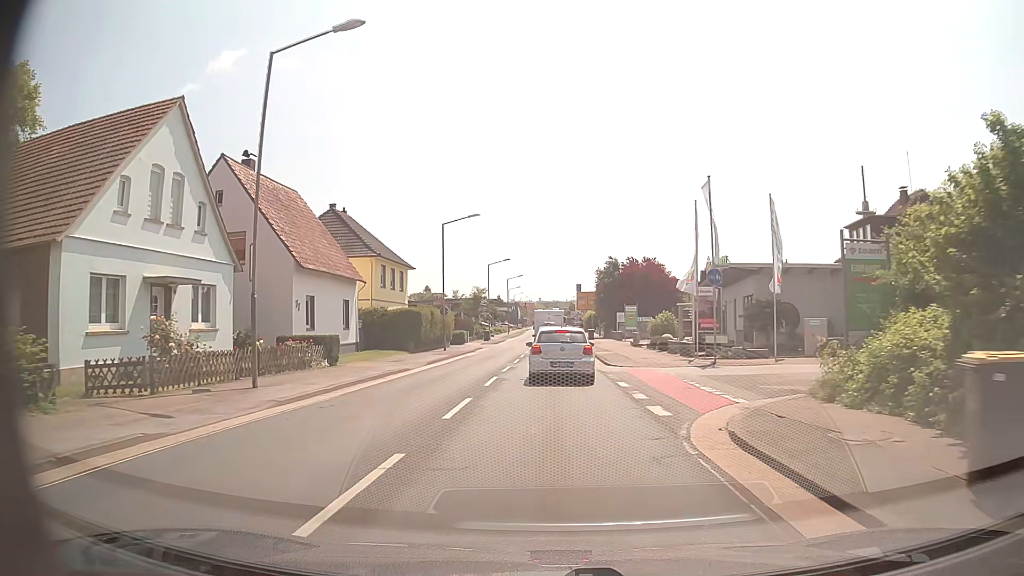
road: secondary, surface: asphalt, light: Day
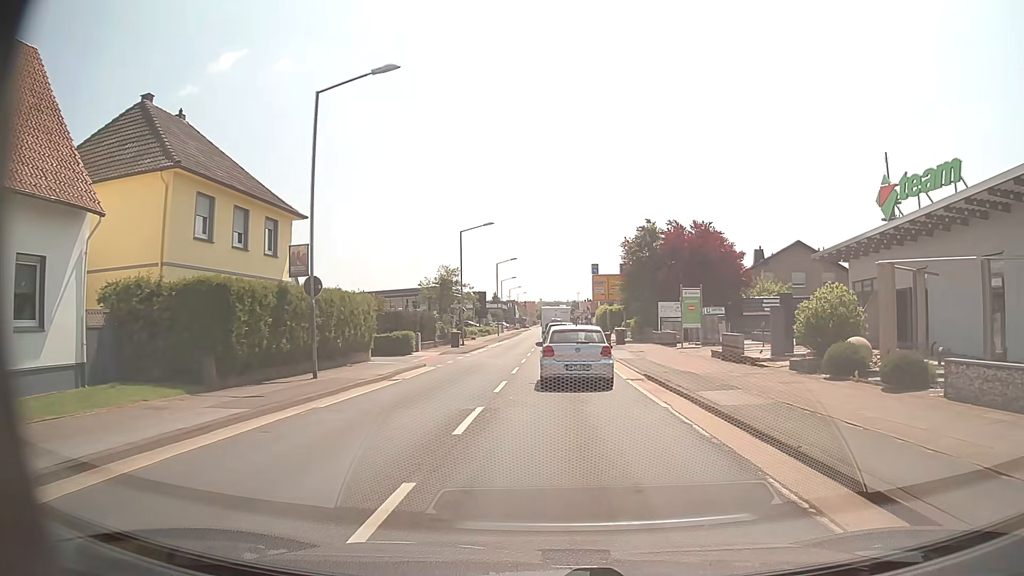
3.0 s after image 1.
(-0.1, +25.6) m; +1°
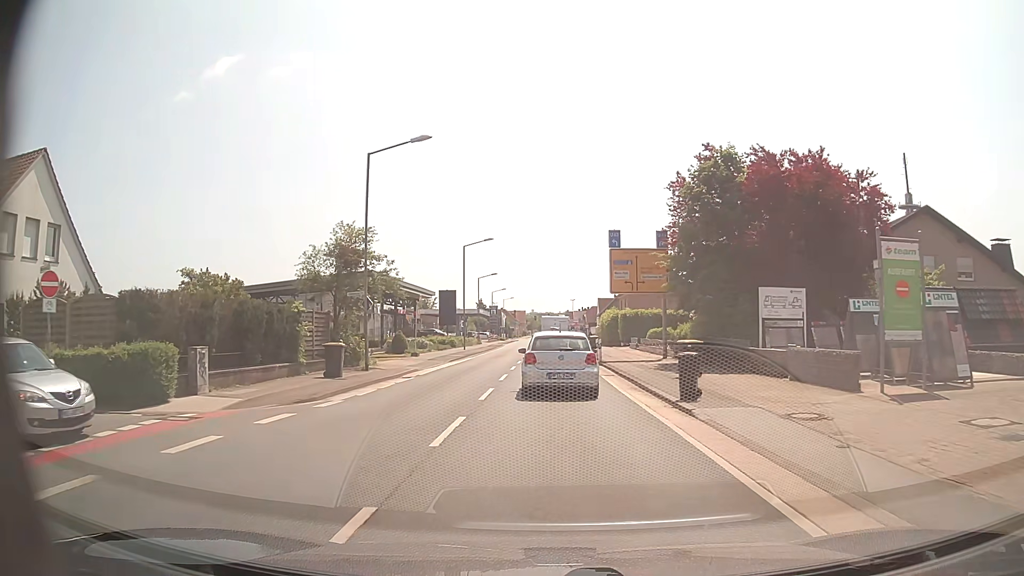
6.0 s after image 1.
(+0.1, +24.6) m; 0°
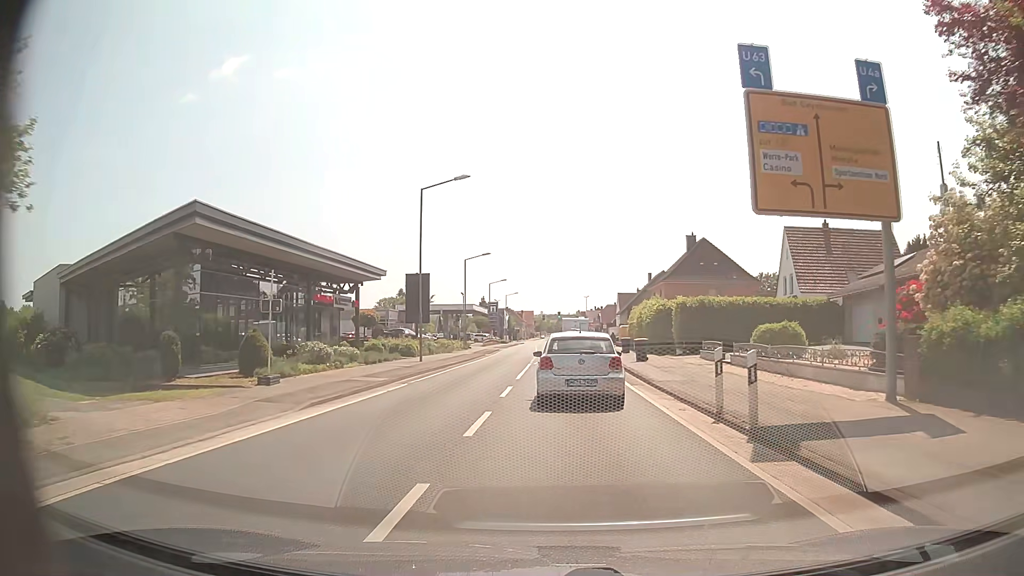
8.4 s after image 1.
(-0.3, +23.3) m; -1°
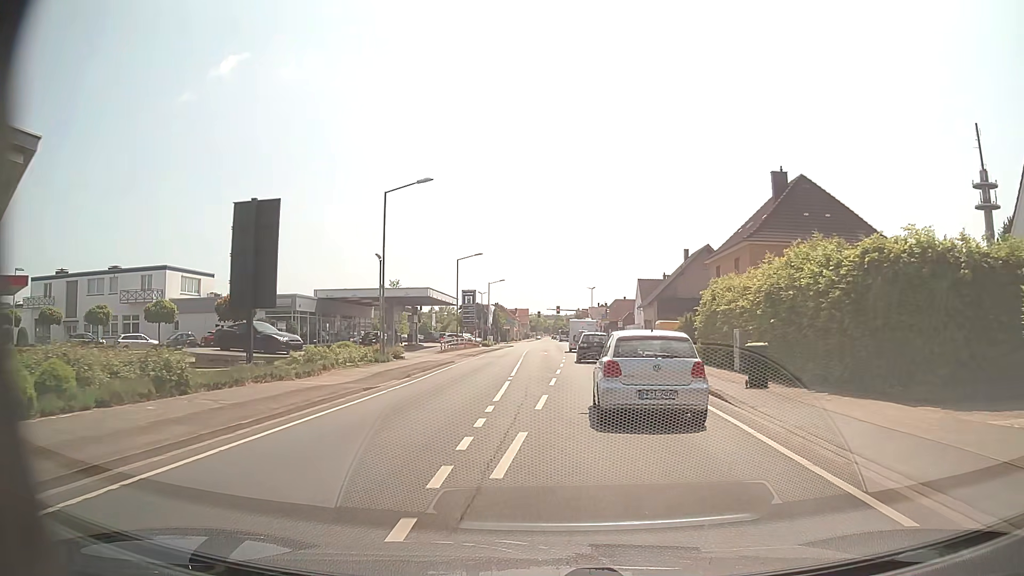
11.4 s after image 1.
(+0.3, +31.2) m; +1°
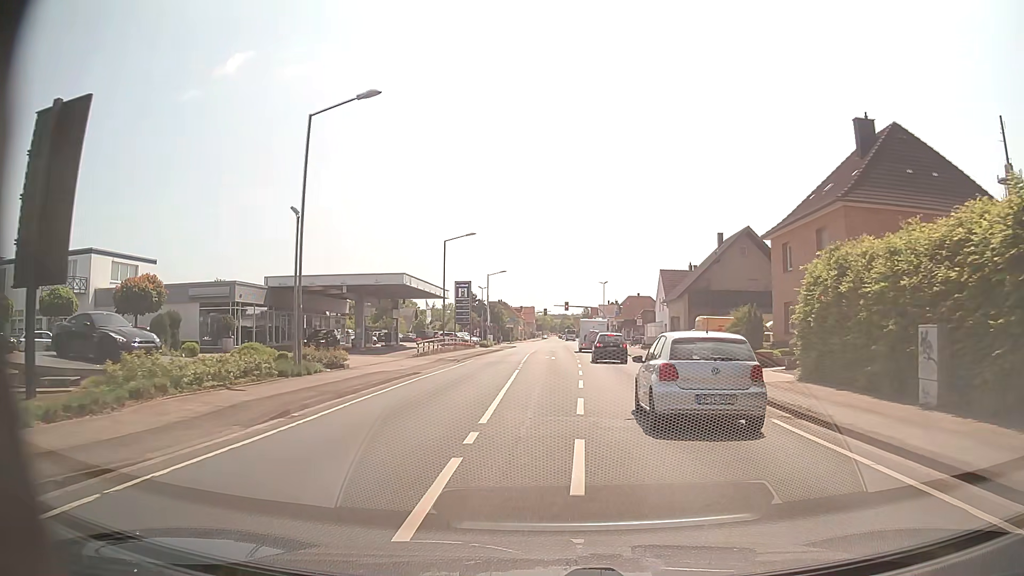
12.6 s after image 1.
(-0.1, +12.6) m; -1°
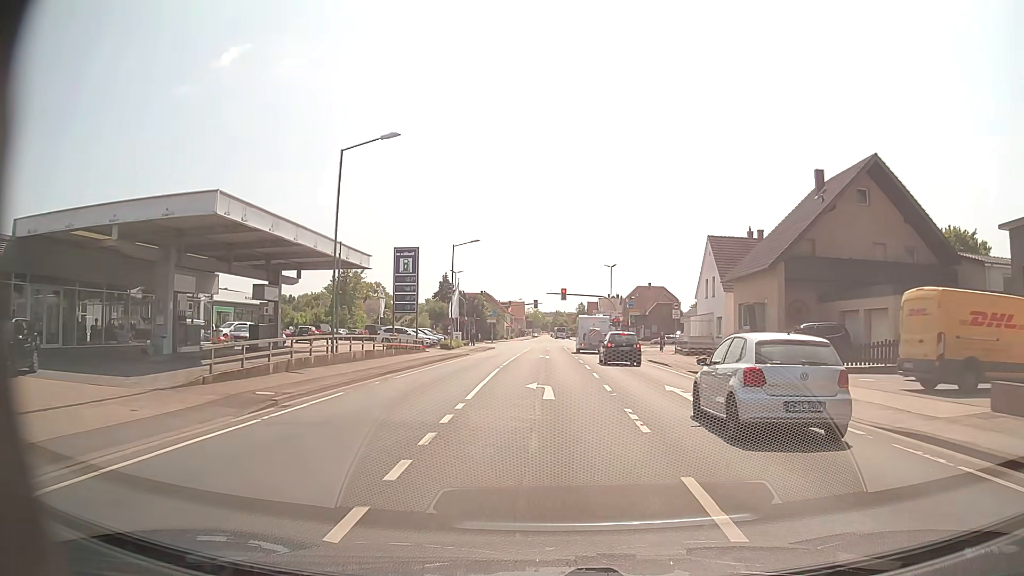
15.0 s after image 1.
(+0.1, +26.4) m; +1°
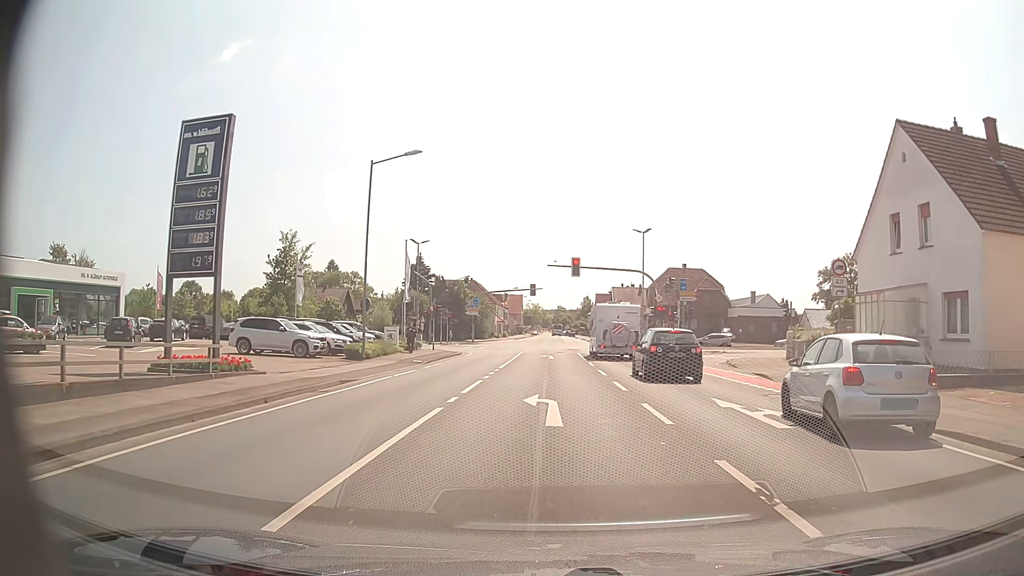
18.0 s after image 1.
(-0.1, +29.1) m; 0°
